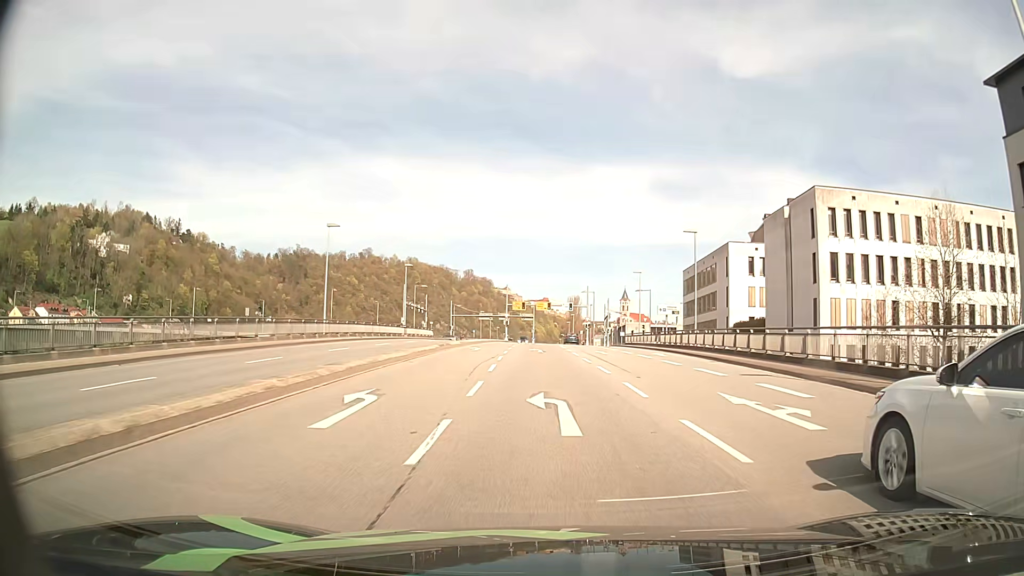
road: primary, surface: asphalt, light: Day
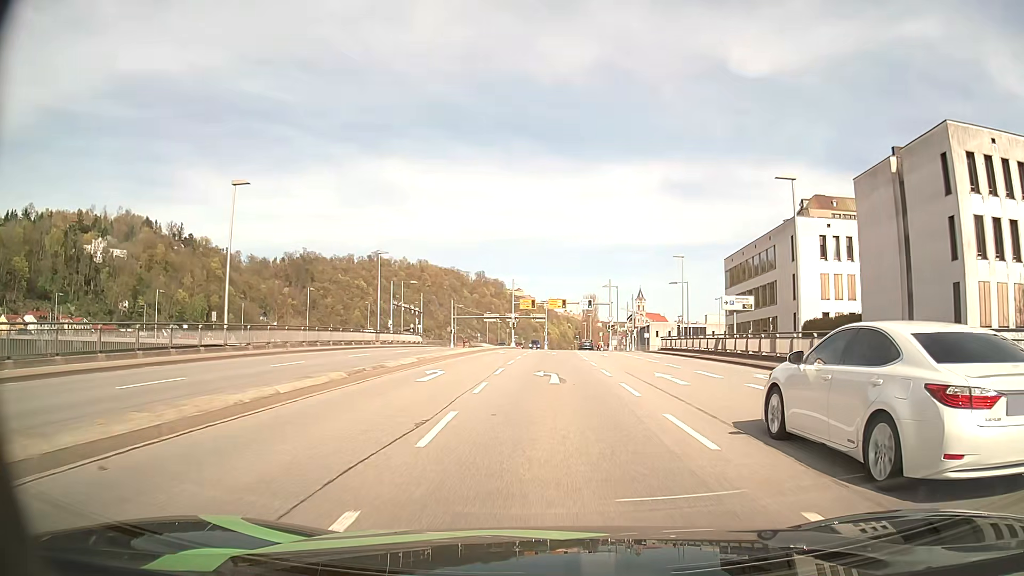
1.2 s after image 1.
(-0.2, +16.7) m; -1°
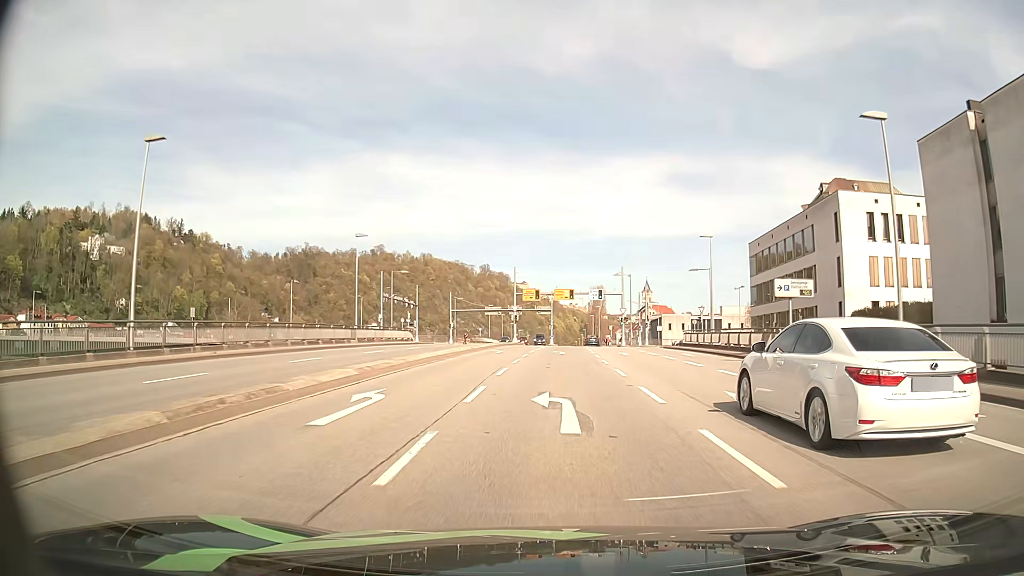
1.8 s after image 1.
(0.0, +8.1) m; 0°
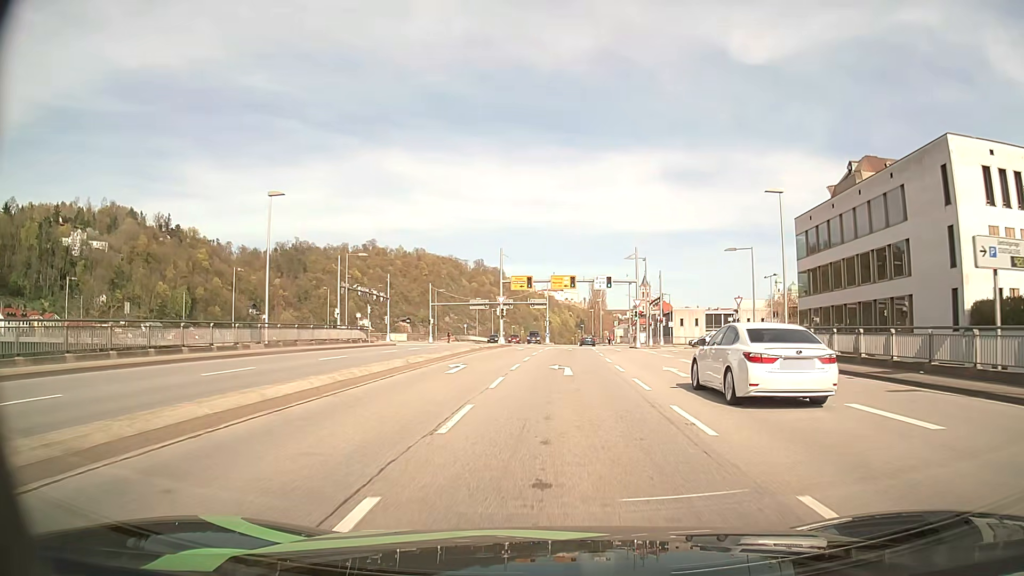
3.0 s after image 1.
(0.0, +15.3) m; 0°
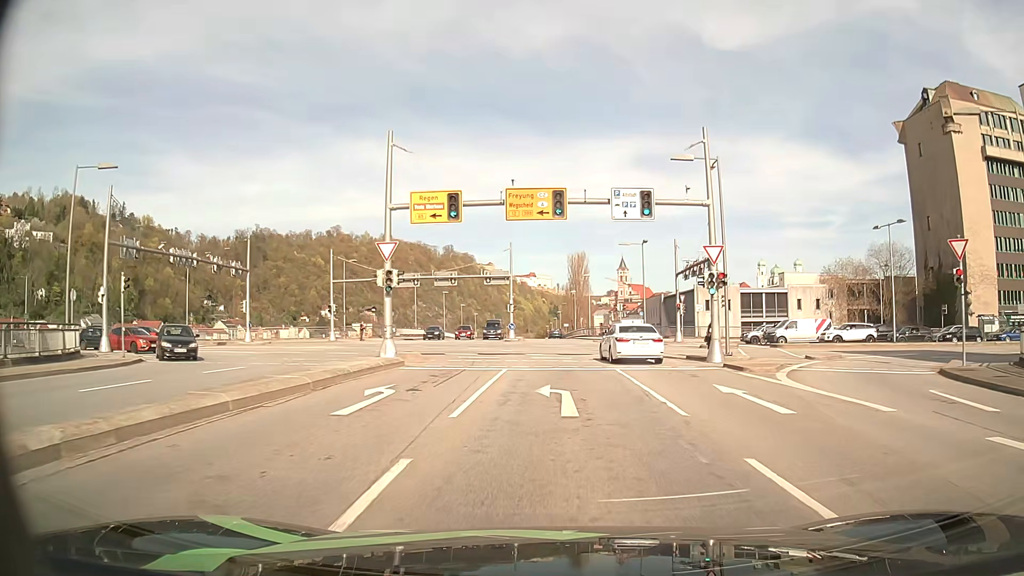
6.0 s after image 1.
(+0.7, +34.4) m; +2°
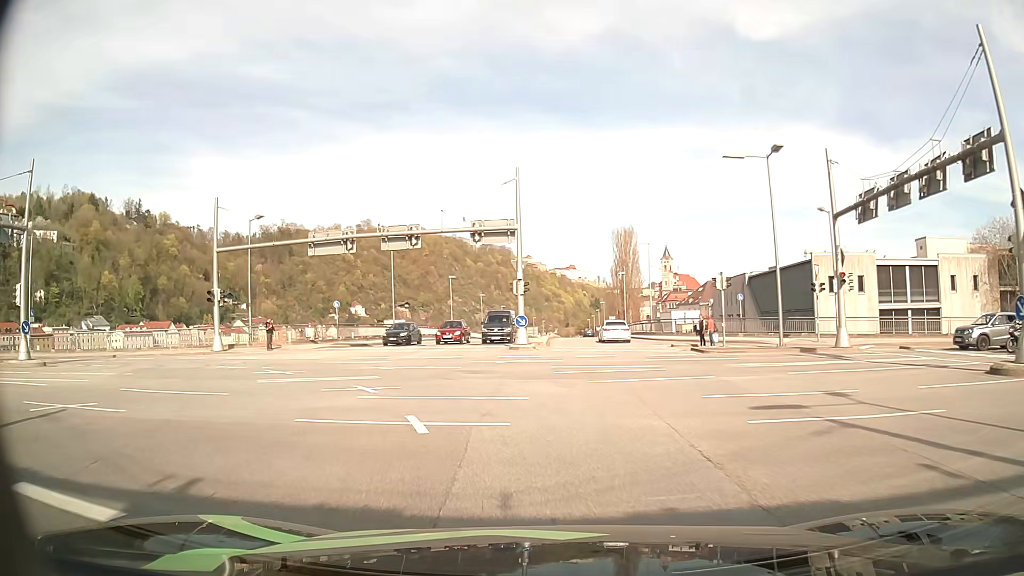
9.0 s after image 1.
(+0.1, +27.6) m; -3°
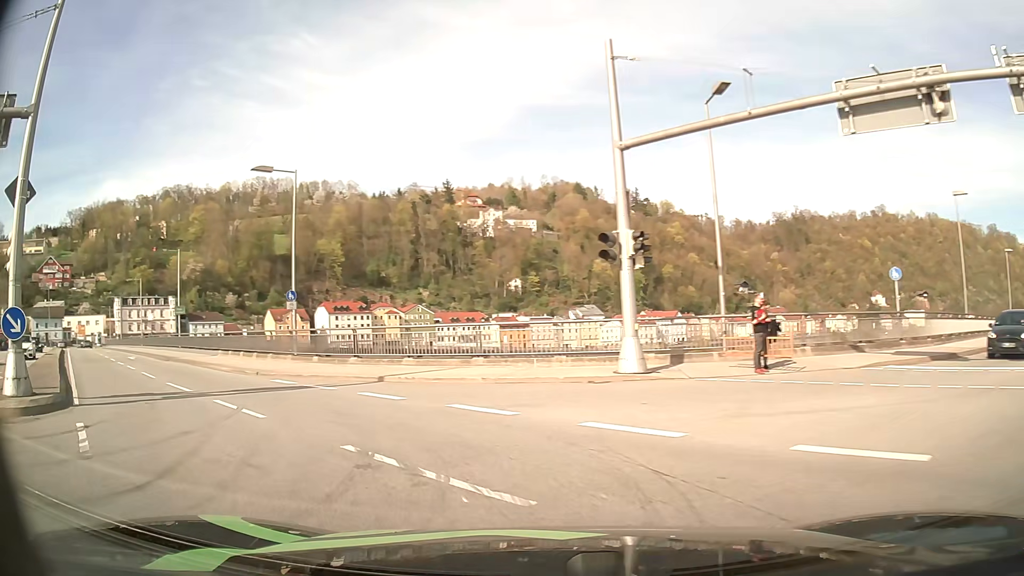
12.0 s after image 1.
(-7.0, +20.6) m; -45°
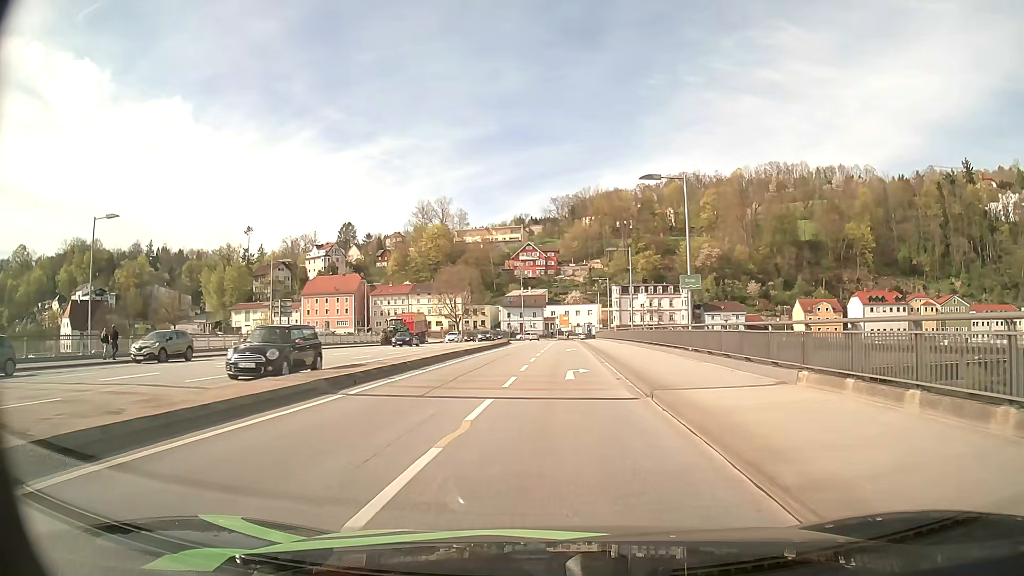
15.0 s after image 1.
(-11.3, +21.2) m; -44°
(0, +10) (0, +20) (0, +30) (+1, +40) (+1, +50) (+1, +60) (+2, +70) (+2, +80) (+2, +90) (+2, +100) m
